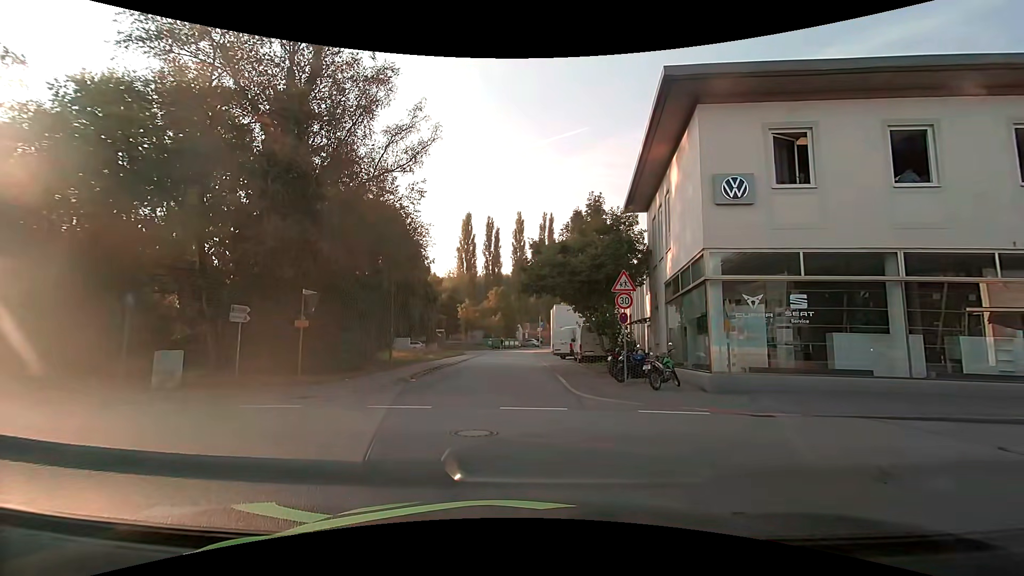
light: Day
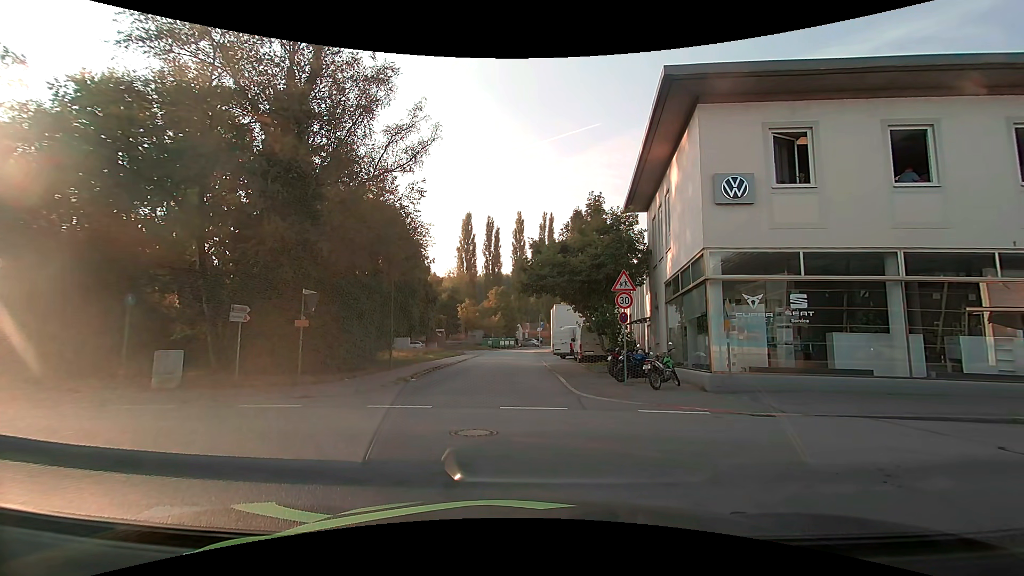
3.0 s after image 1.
(0.0, +0.1) m; 0°
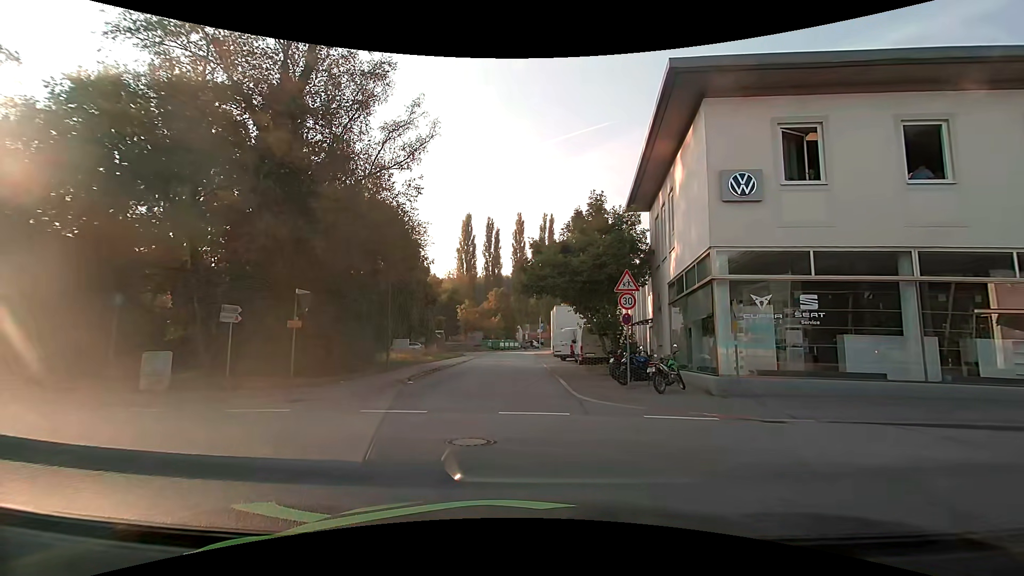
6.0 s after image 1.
(0.0, +0.5) m; 0°
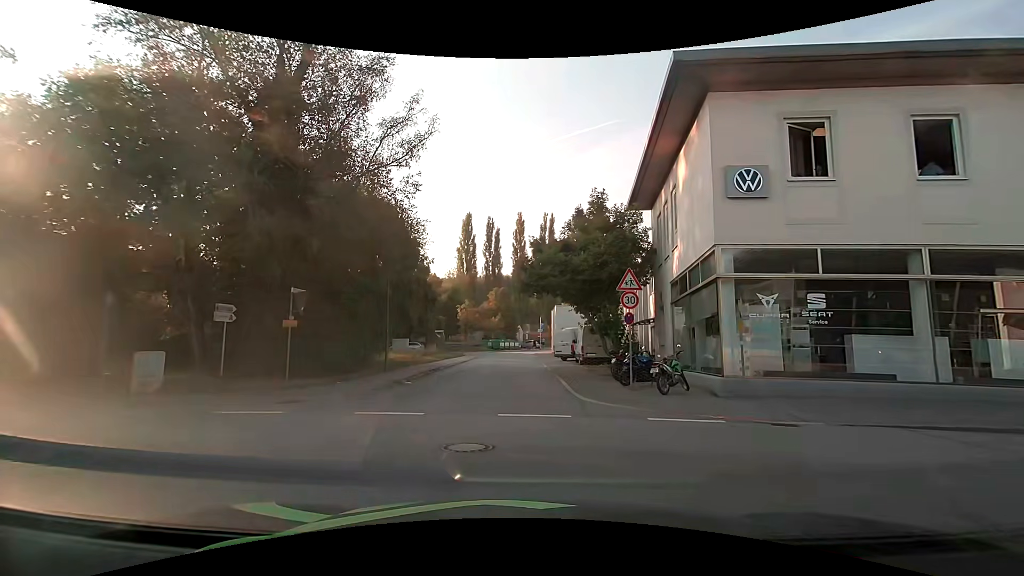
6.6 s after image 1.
(0.0, +0.3) m; 0°
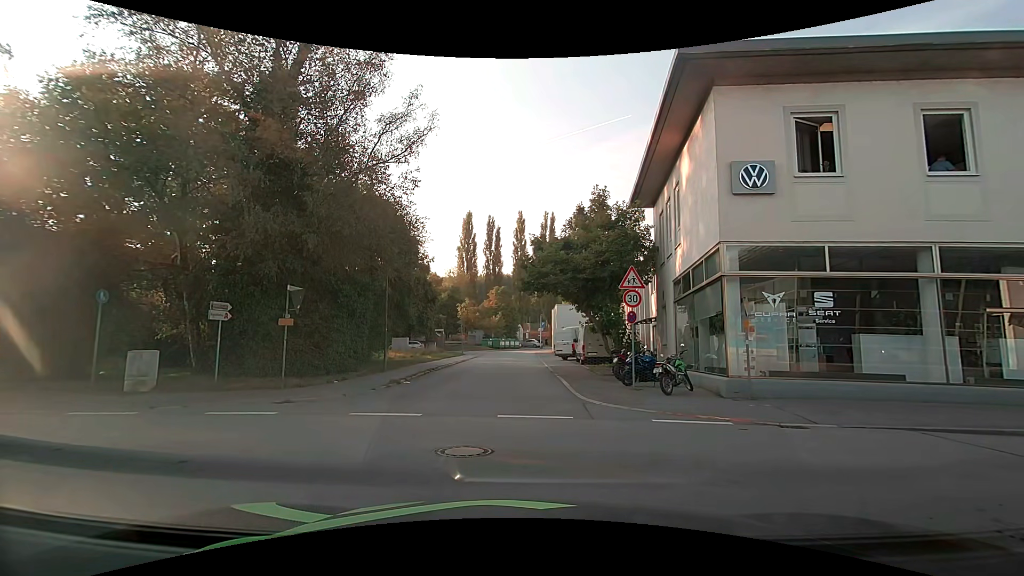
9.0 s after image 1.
(0.0, +0.3) m; 0°
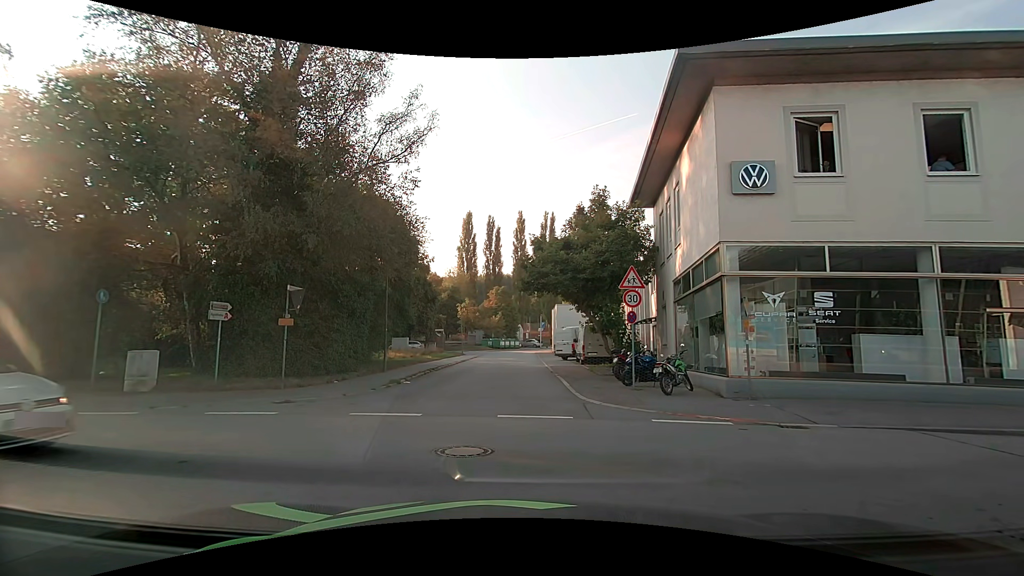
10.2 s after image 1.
(0.0, 0.0) m; 0°
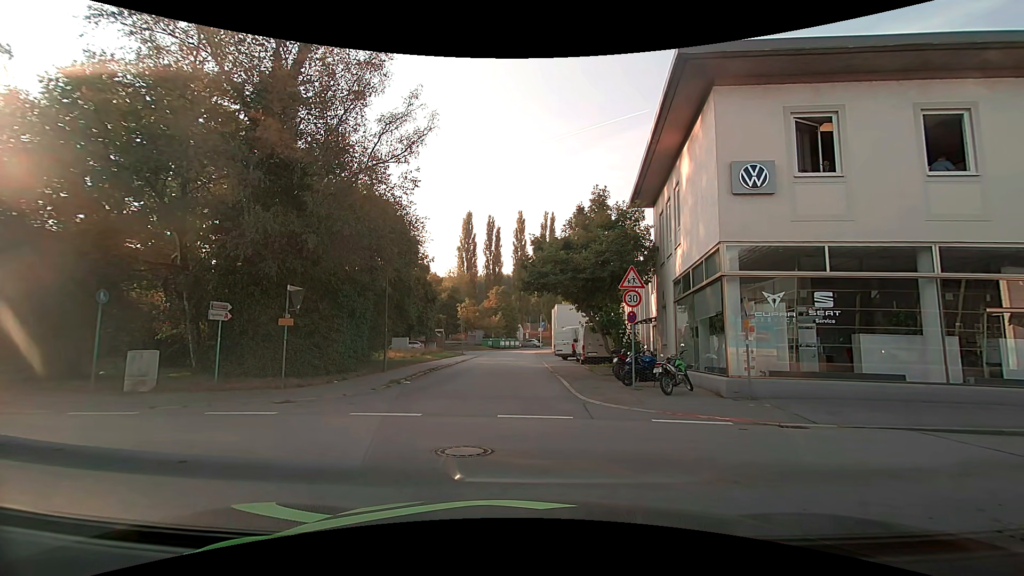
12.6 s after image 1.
(0.0, 0.0) m; 0°
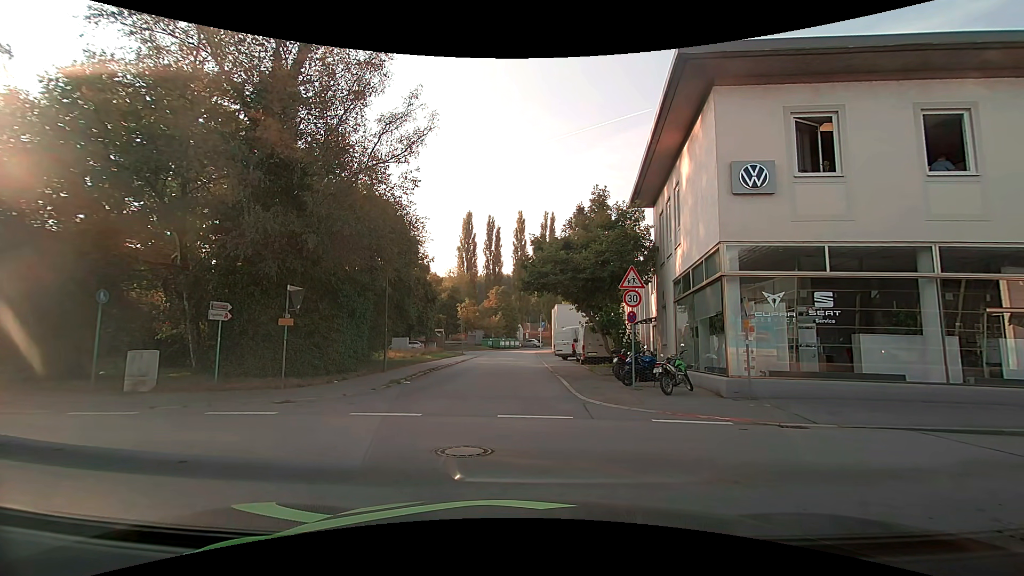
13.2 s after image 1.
(0.0, 0.0) m; 0°
(-4, +8) (-14, +11) (-24, +12) (-34, +13) (-44, +14) (-54, +14) (-64, +15) (-74, +16) (-84, +17) (-94, +18) m
